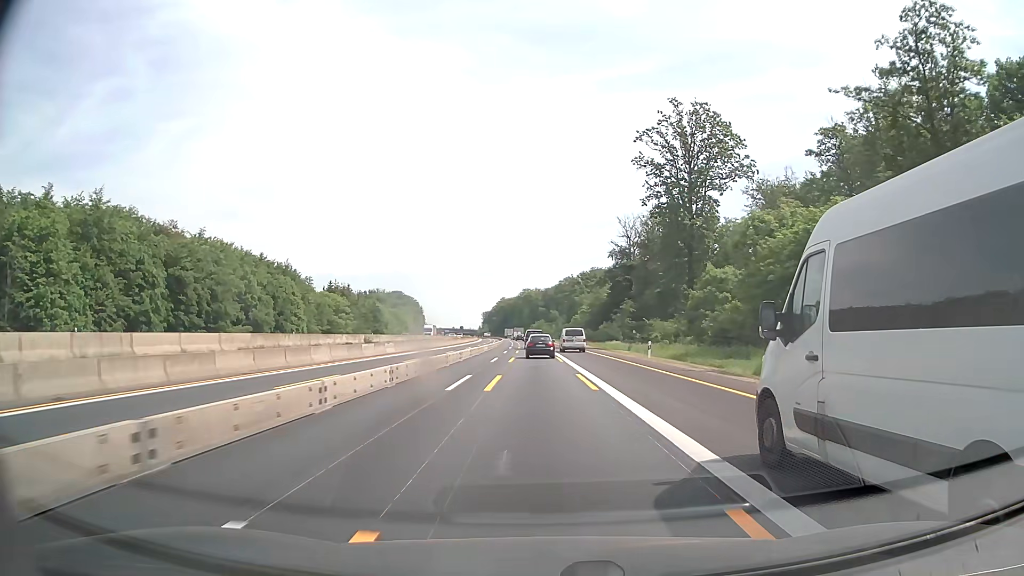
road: motorway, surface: asphalt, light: Day
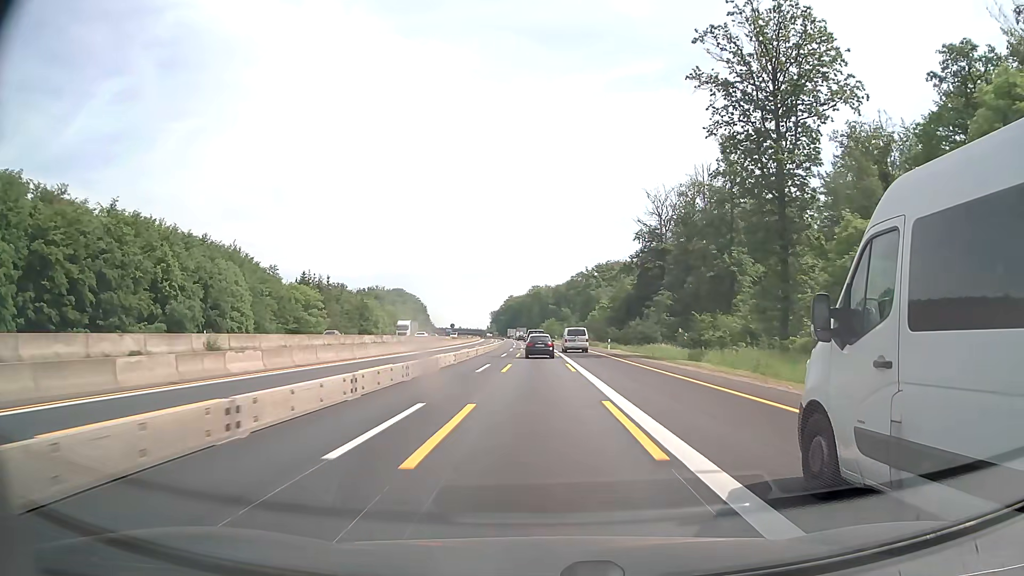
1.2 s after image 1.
(-0.2, +27.5) m; -1°
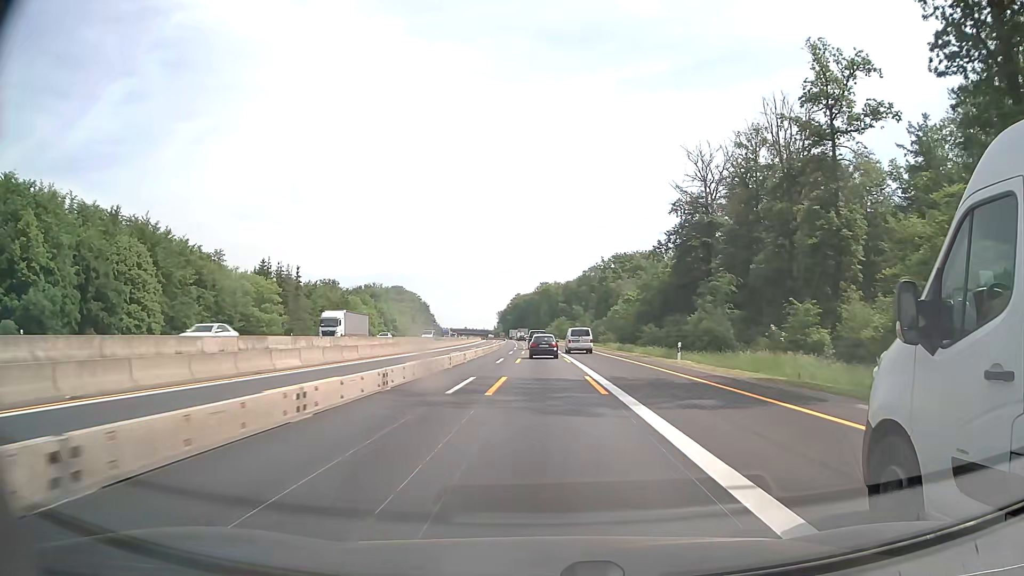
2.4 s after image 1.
(-0.2, +27.6) m; -1°
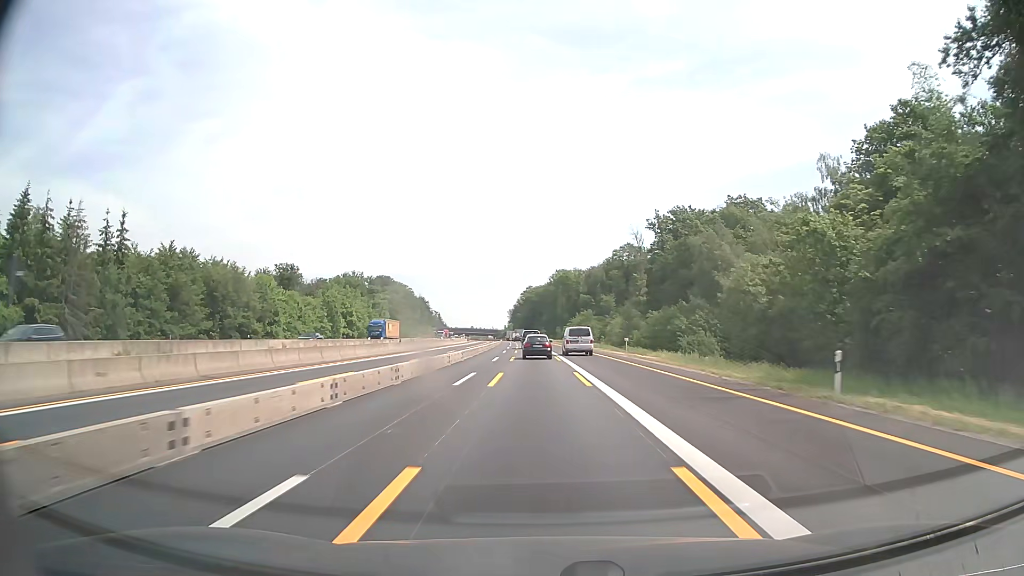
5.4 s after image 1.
(-0.7, +69.6) m; -1°
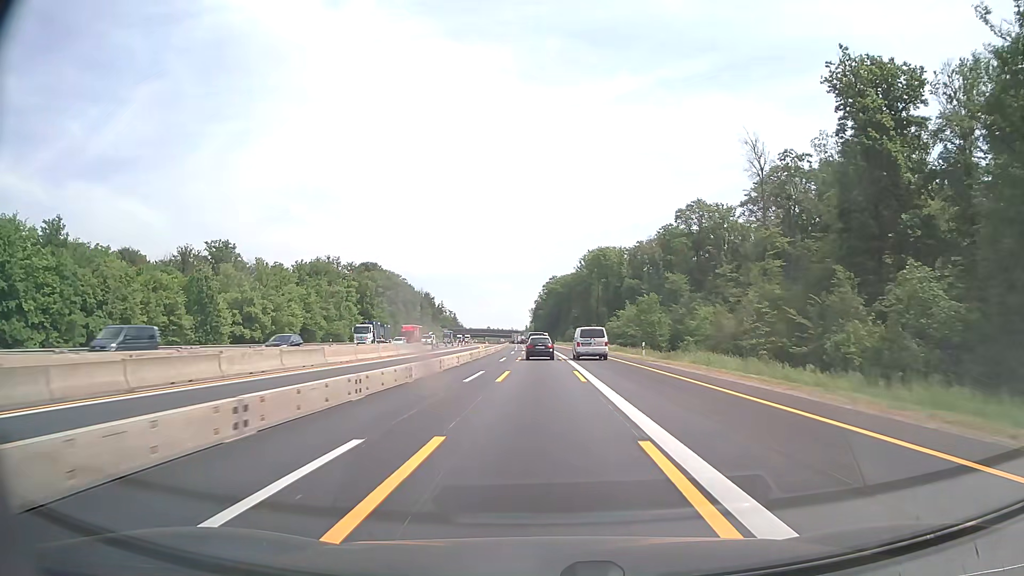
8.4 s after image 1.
(-1.4, +69.9) m; -2°
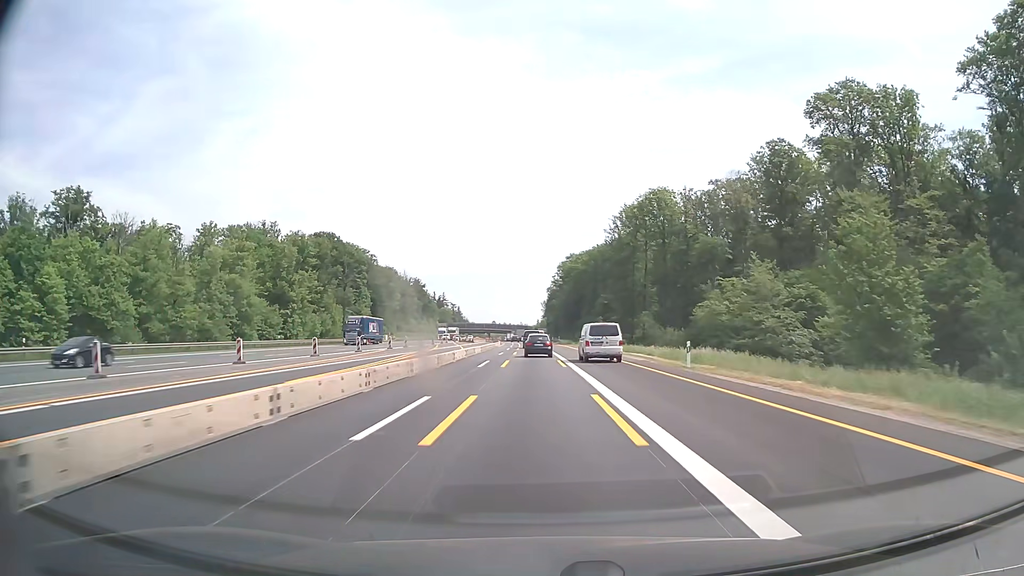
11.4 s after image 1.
(-0.7, +70.4) m; -1°
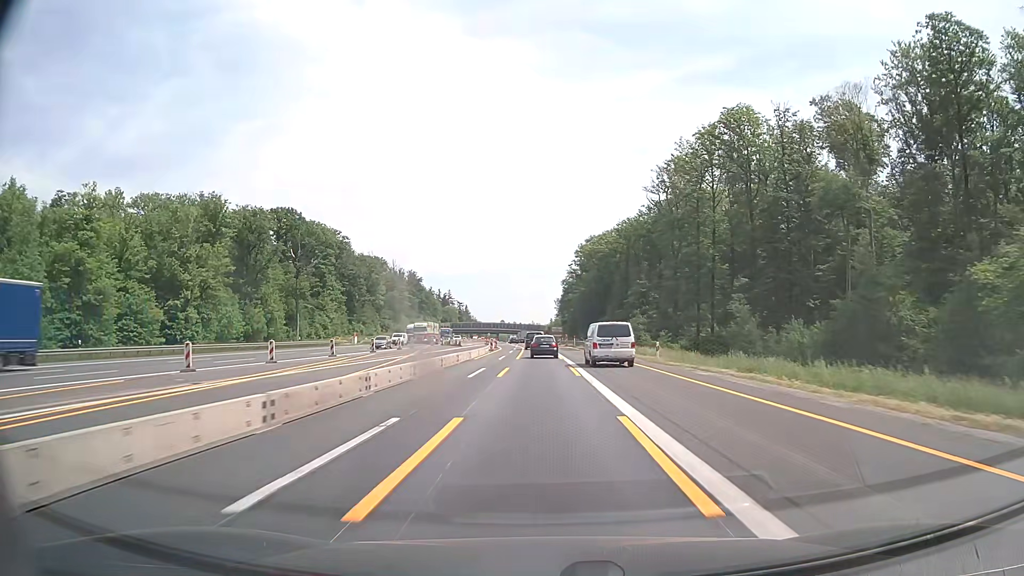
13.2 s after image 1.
(-0.6, +42.3) m; -1°
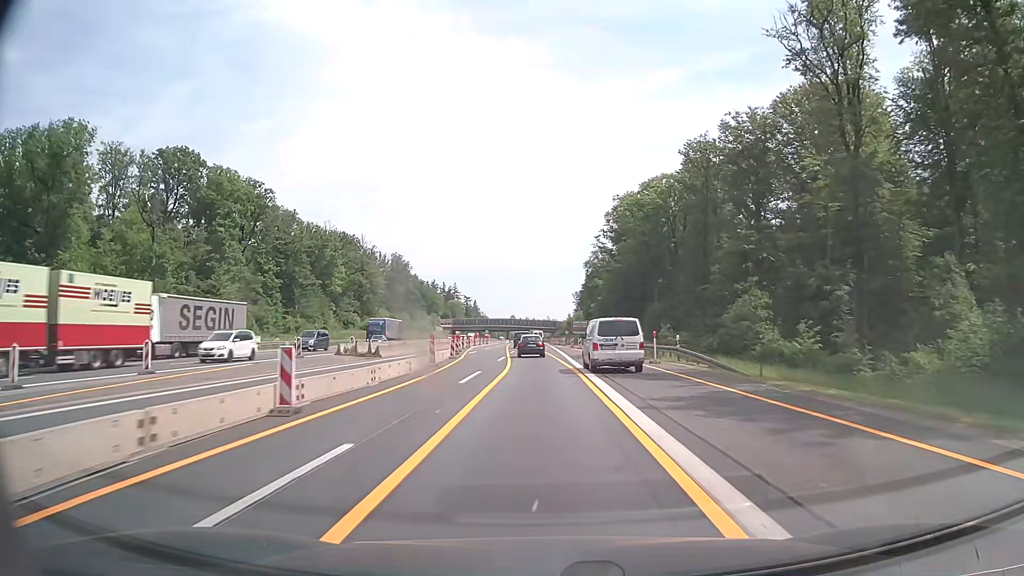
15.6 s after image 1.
(-0.3, +56.4) m; -1°
(0, +10) (0, +20) (0, +30) (-1, +40) (-1, +50) (-2, +60) (-2, +70) (-3, +80) (-3, +90) (-3, +100) m
